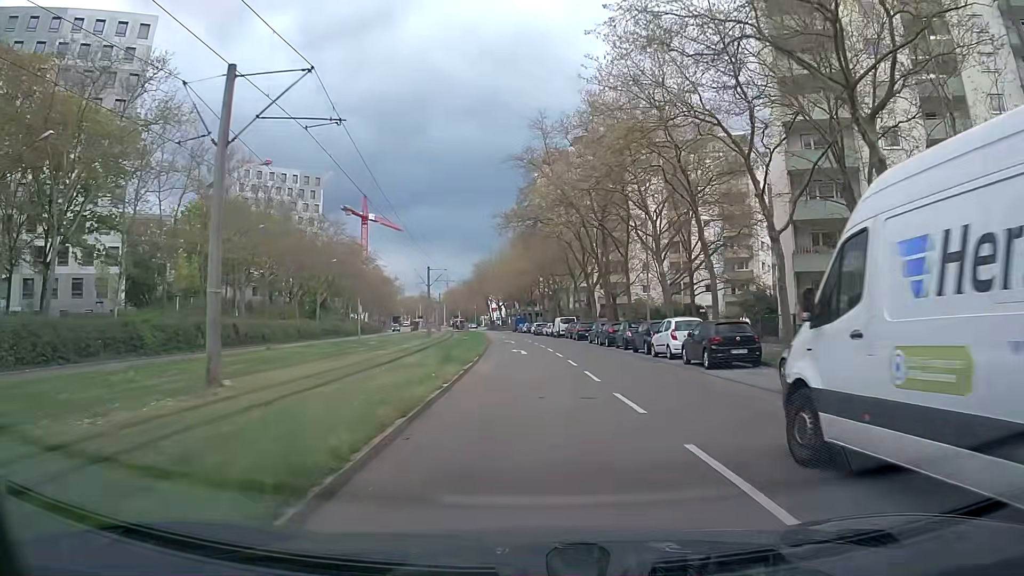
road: tertiary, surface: asphalt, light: Day
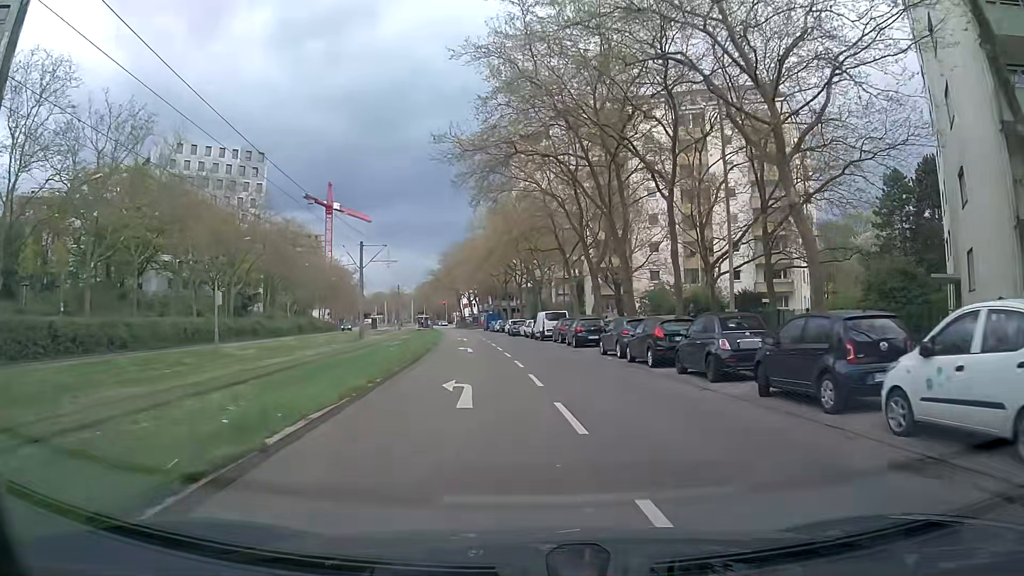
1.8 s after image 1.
(+0.2, +20.2) m; +1°
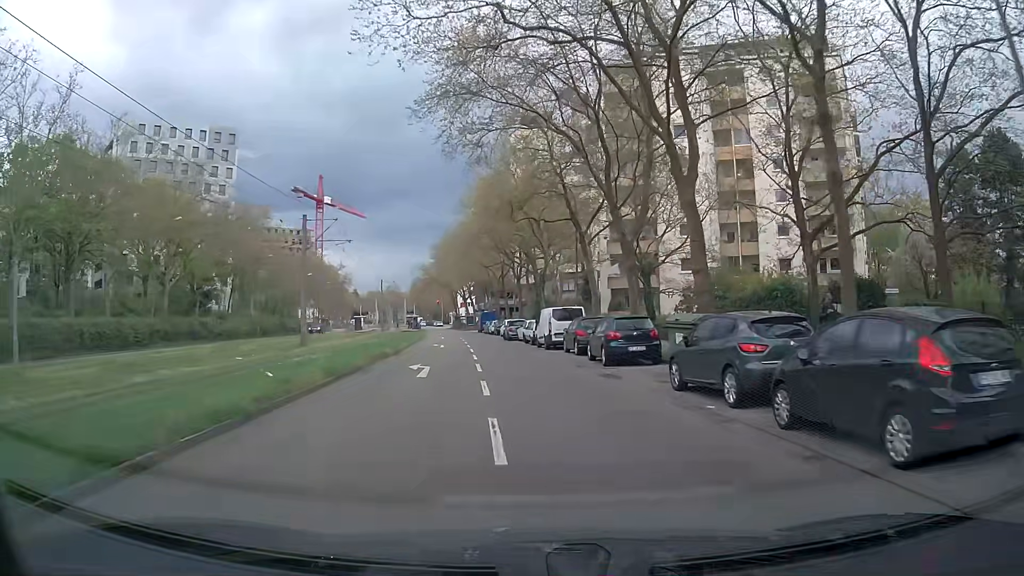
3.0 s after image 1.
(0.0, +13.5) m; 0°
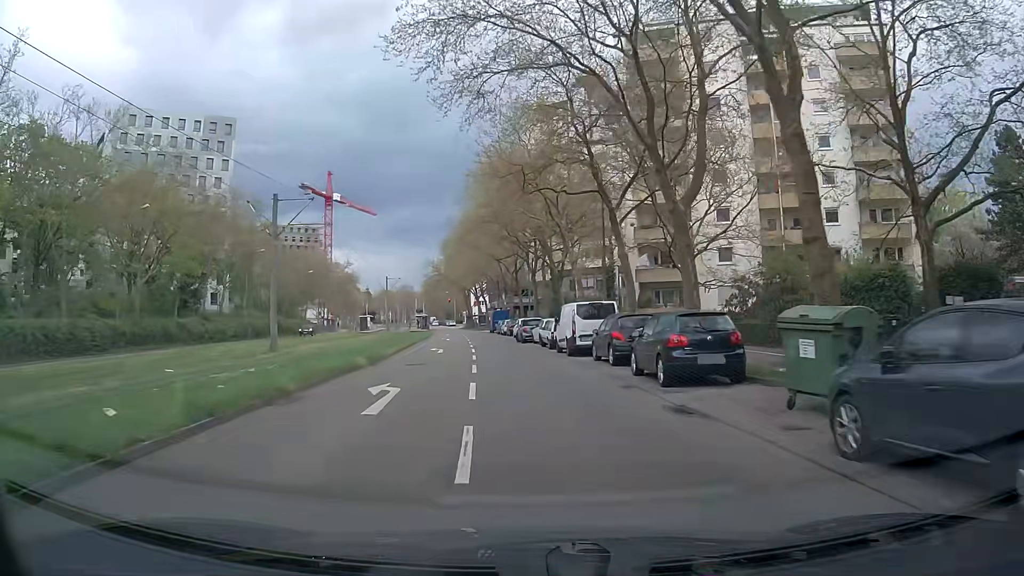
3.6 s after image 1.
(0.0, +6.8) m; -1°
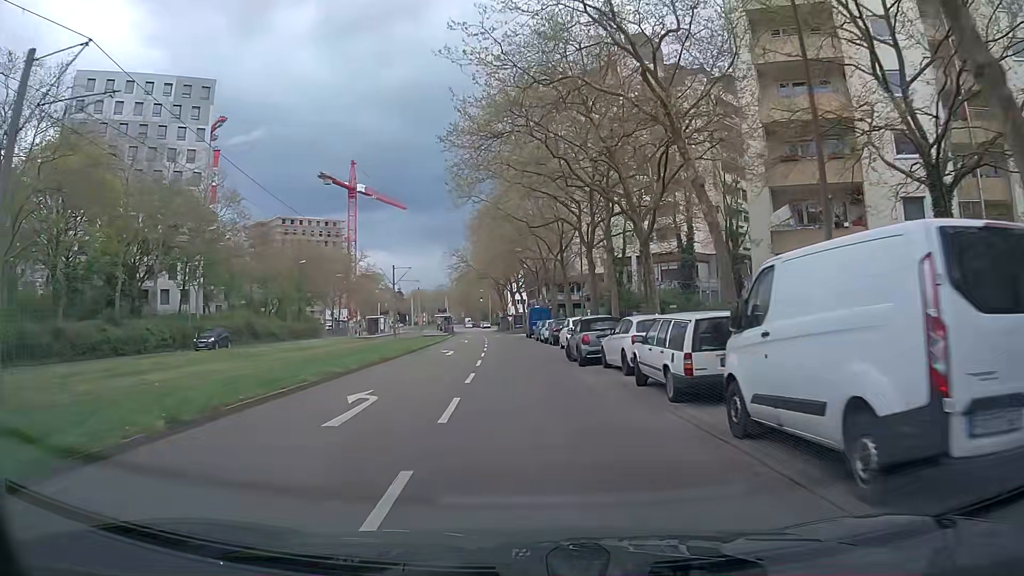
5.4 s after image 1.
(-0.8, +20.6) m; -5°
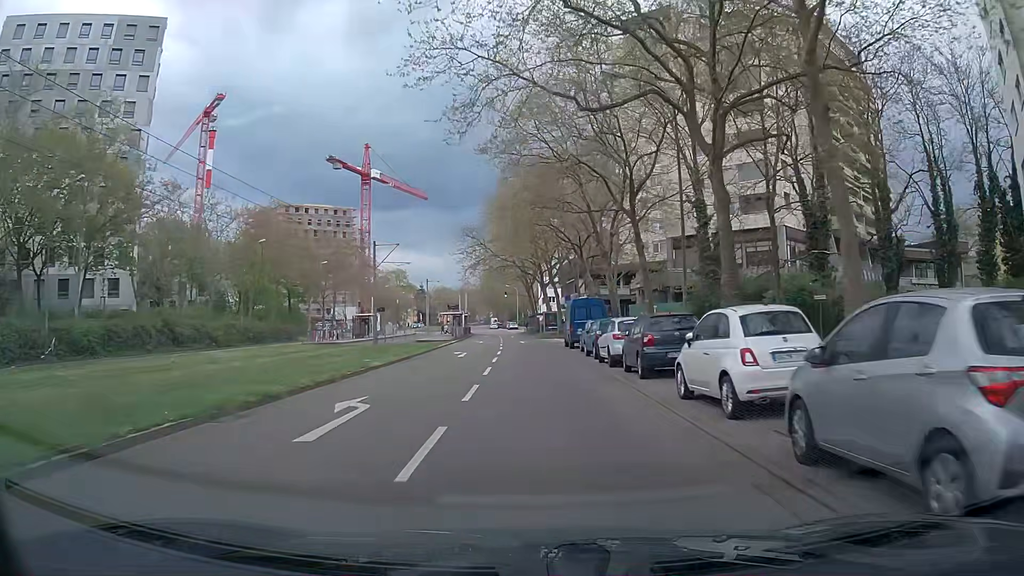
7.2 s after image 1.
(-0.1, +21.5) m; -1°
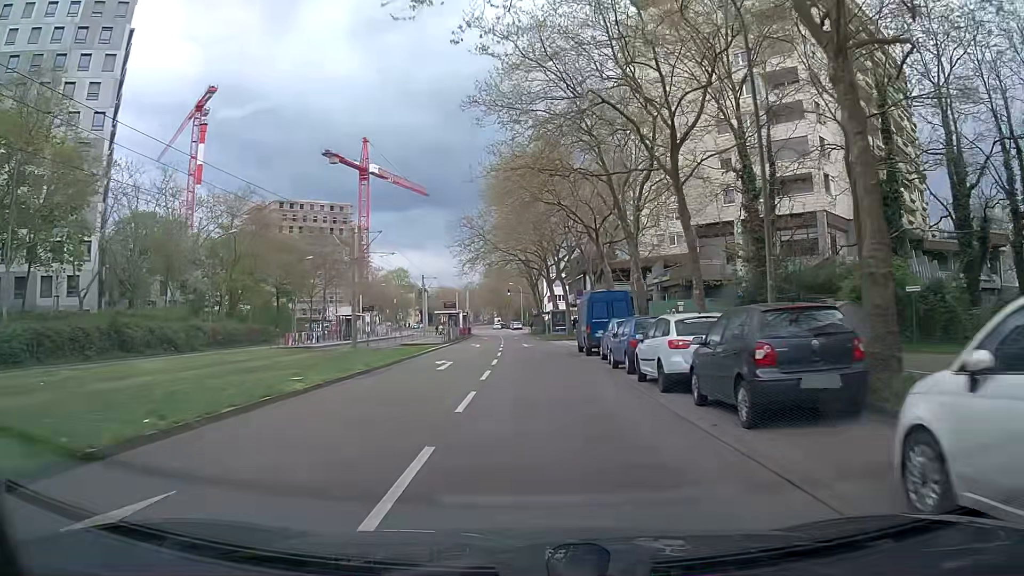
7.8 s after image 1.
(0.0, +7.3) m; -1°
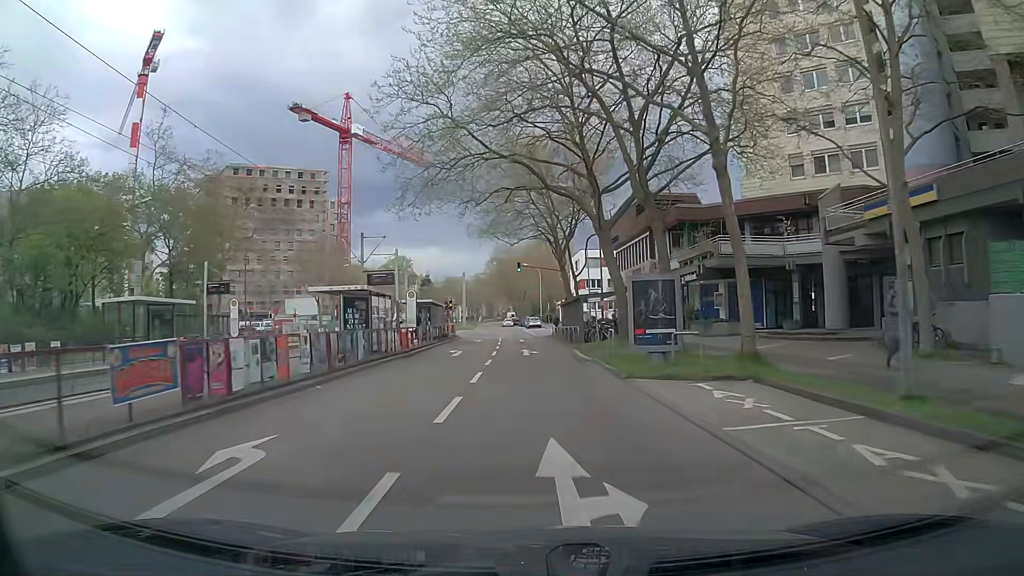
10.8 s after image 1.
(-0.5, +37.6) m; -1°
(0, +10) (0, +20) (0, +30) (-1, +40) (-1, +50) (-1, +60) (-2, +70) (-3, +80) (-4, +90) (-6, +100) m
